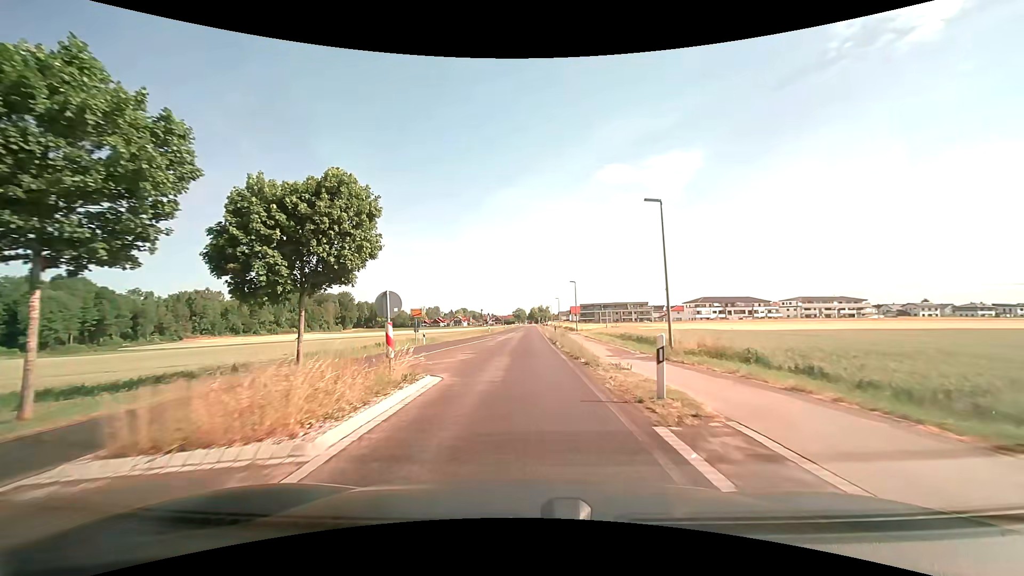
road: tertiary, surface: asphalt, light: Day
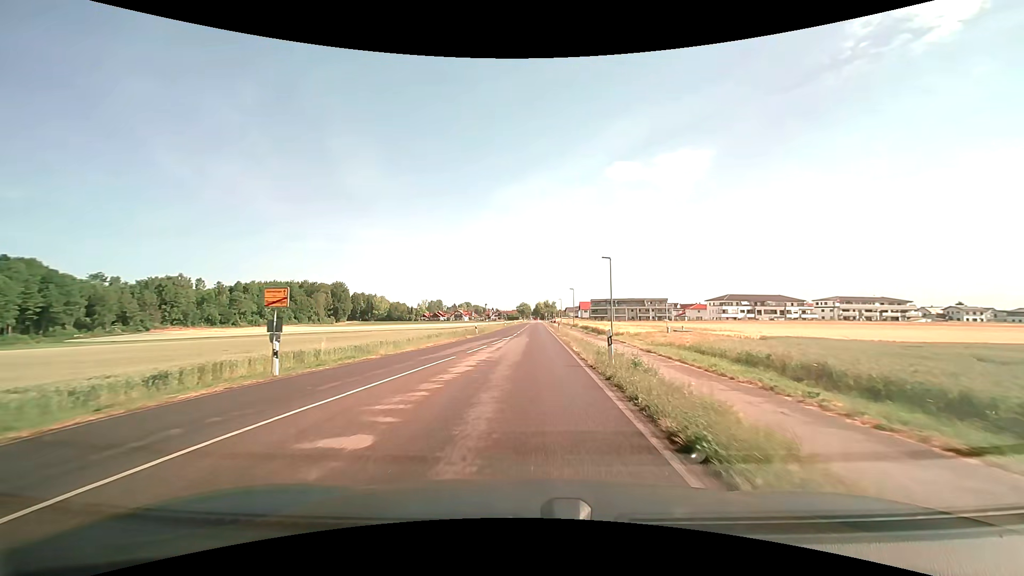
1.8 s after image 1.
(-0.1, +22.2) m; 0°
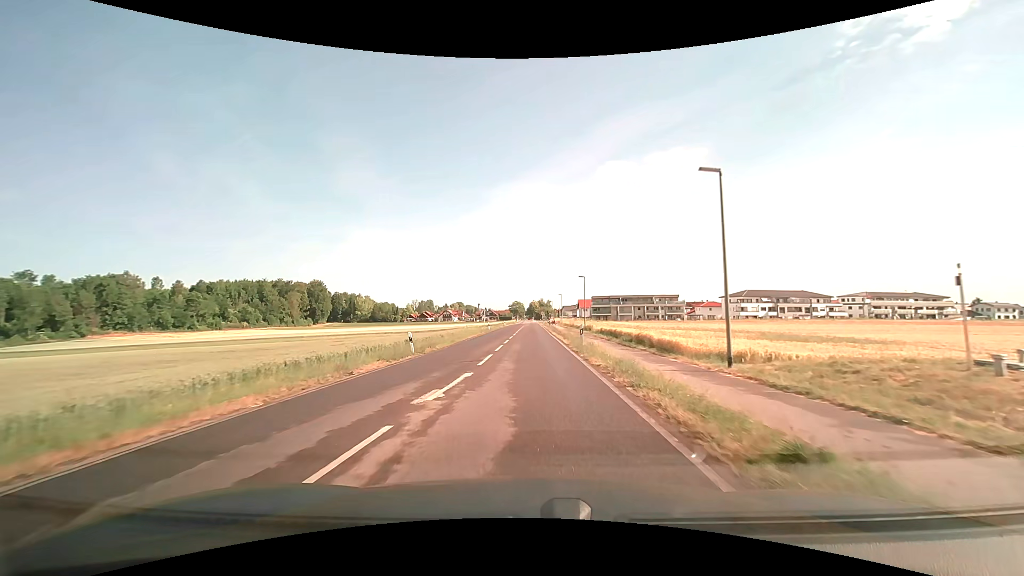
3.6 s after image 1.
(+0.1, +23.3) m; +1°
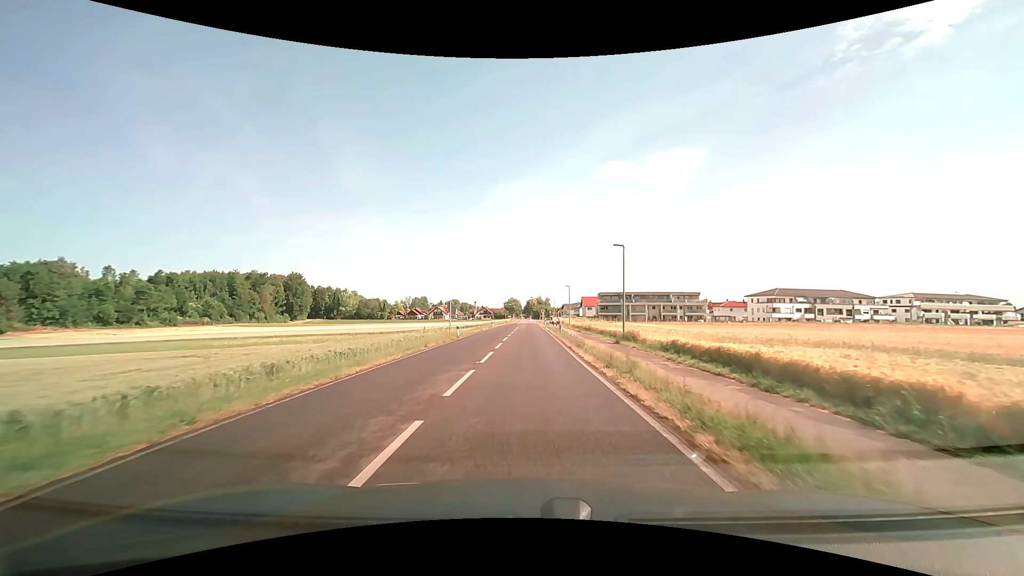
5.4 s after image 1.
(+0.1, +24.2) m; +1°
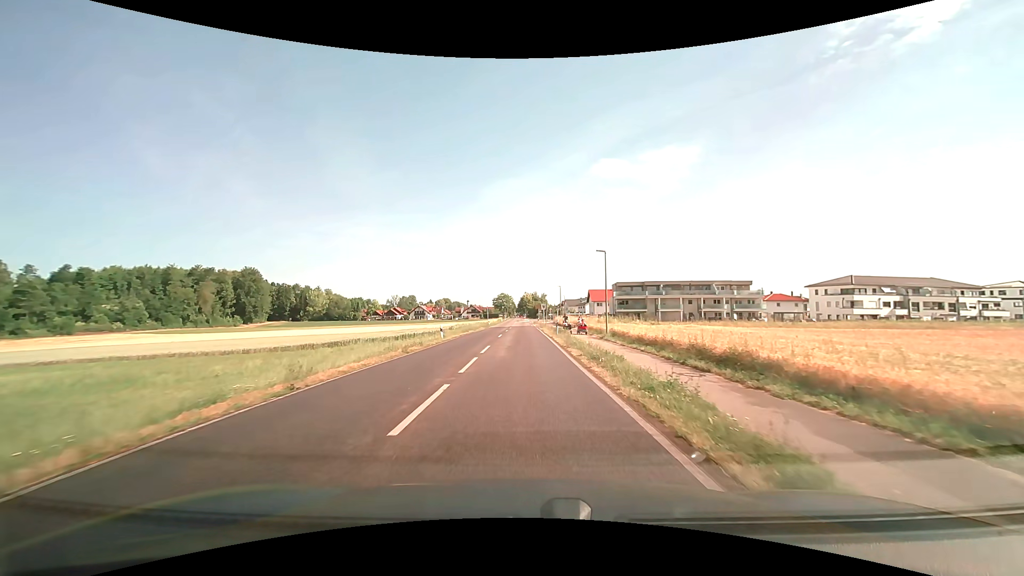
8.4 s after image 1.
(0.0, +38.5) m; 0°
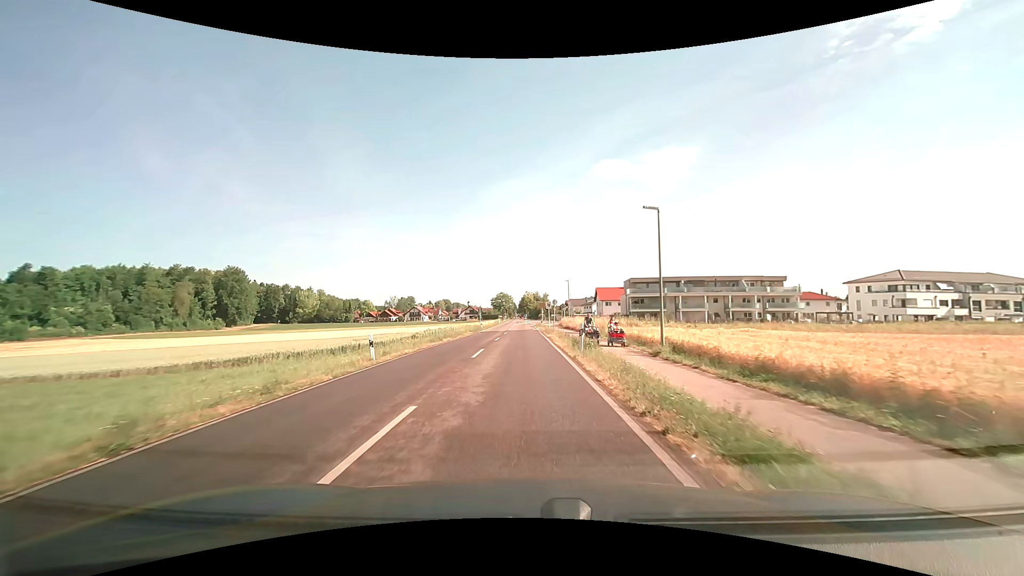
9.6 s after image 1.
(0.0, +14.3) m; 0°
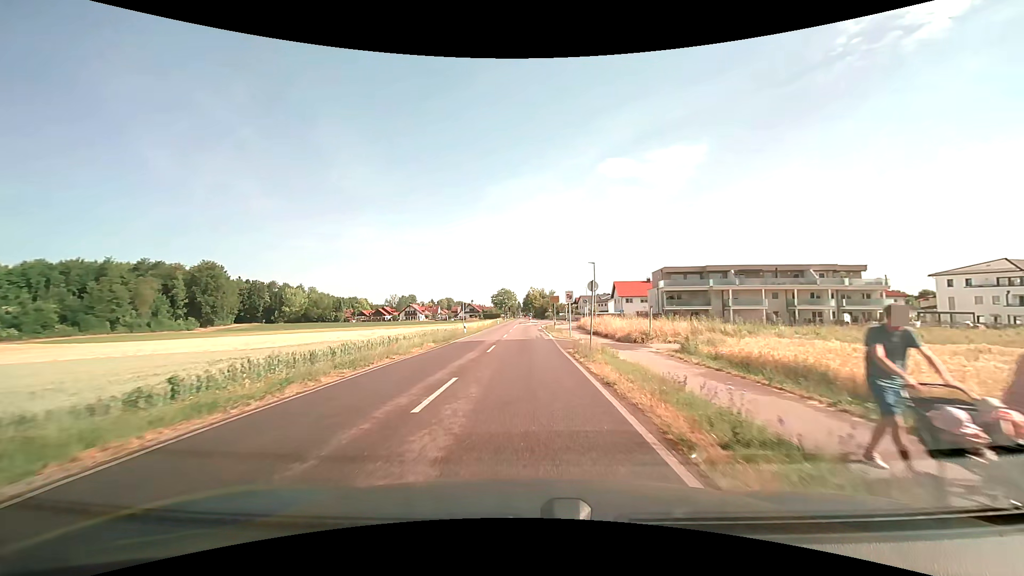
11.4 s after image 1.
(-0.2, +21.0) m; -1°
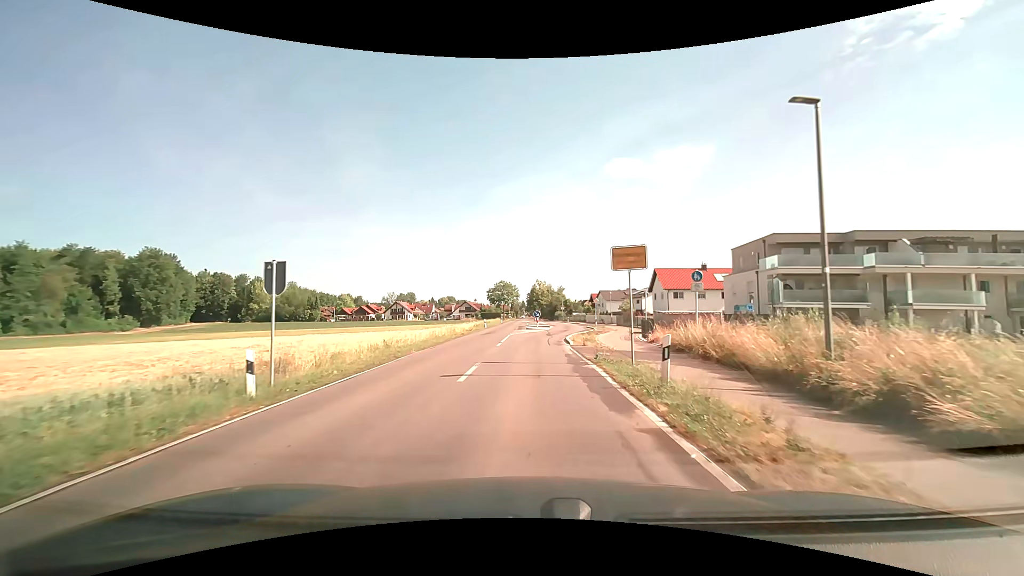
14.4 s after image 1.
(-0.1, +33.2) m; -1°
(0, +10) (0, +20) (+1, +30) (+2, +40) (+4, +50) (+5, +60) (+5, +70) (+4, +80) (+3, +90) (+2, +100) m
